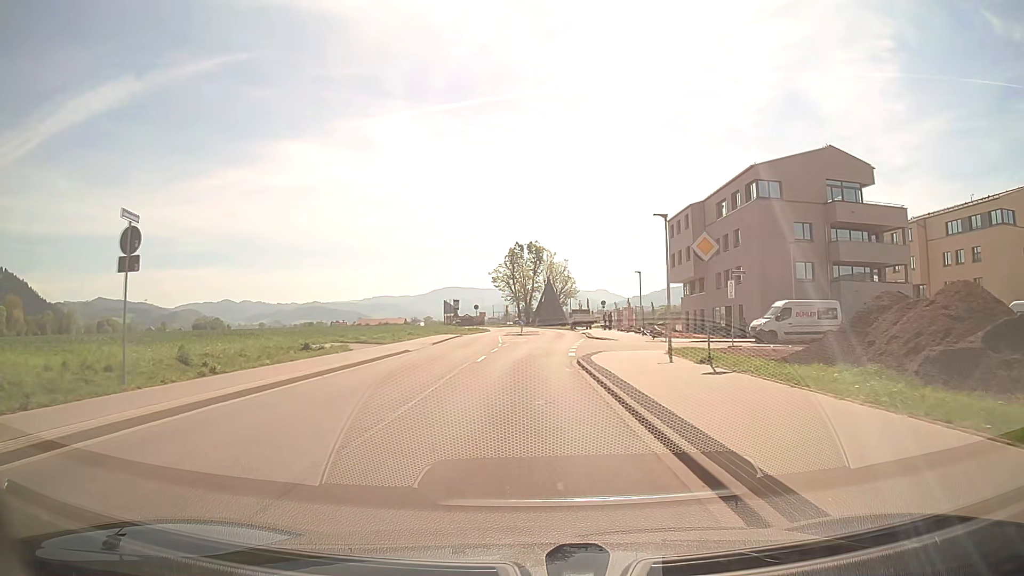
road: secondary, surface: asphalt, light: Day
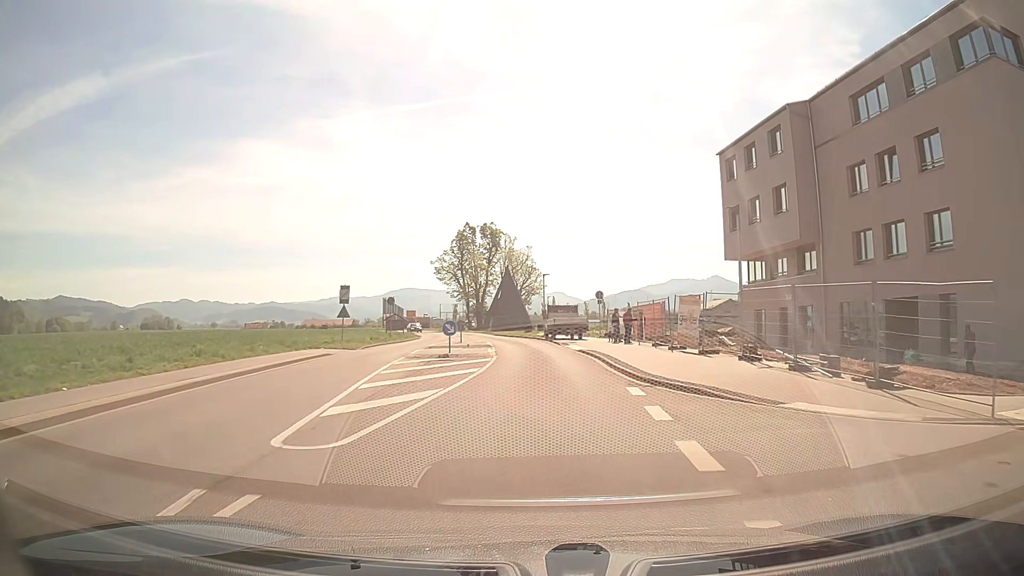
(+0.3, +31.6) m; +3°
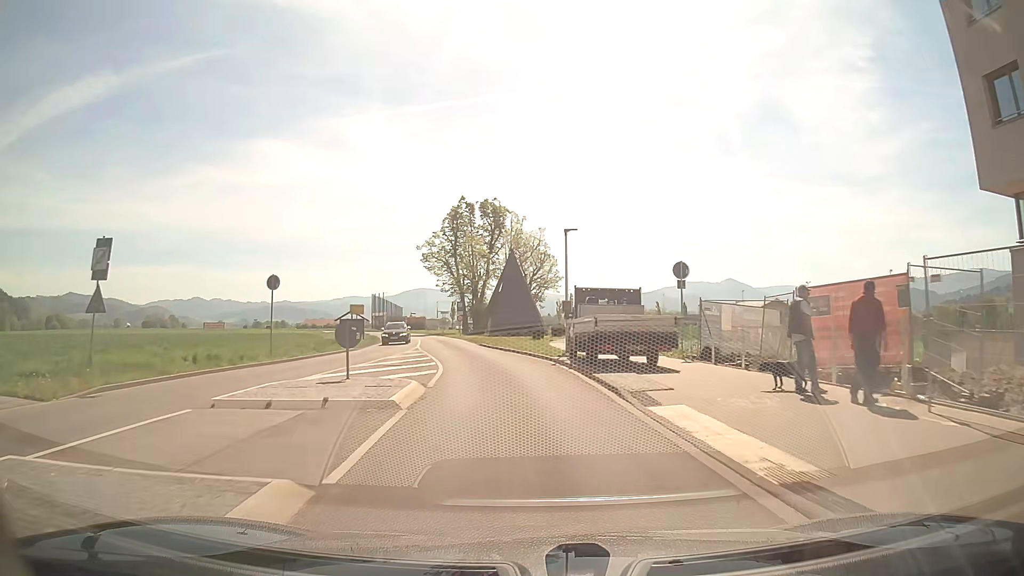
(+0.2, +24.8) m; -1°
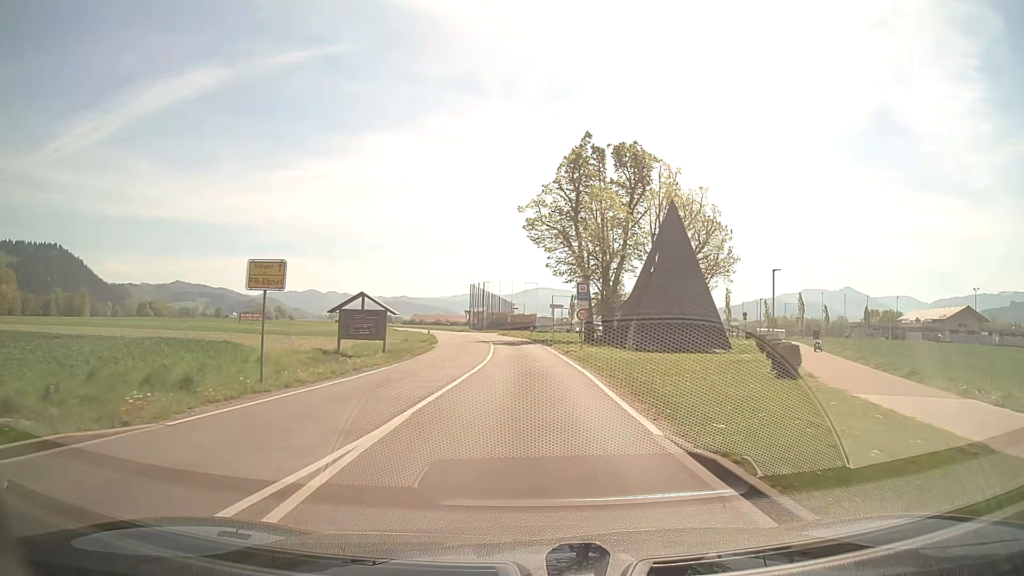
(-3.0, +31.0) m; -11°
